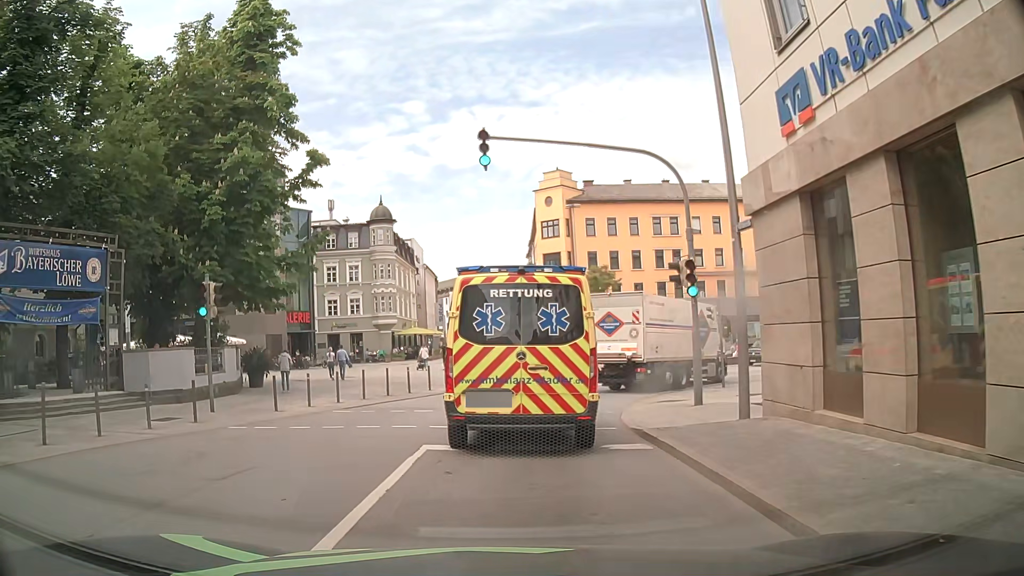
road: primary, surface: asphalt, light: Day
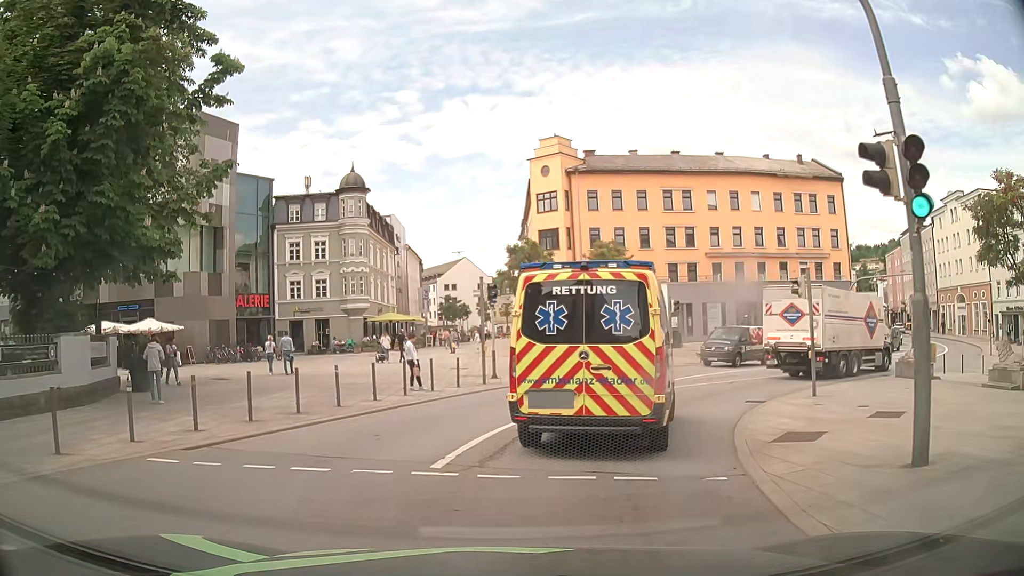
(-0.1, +8.9) m; 0°
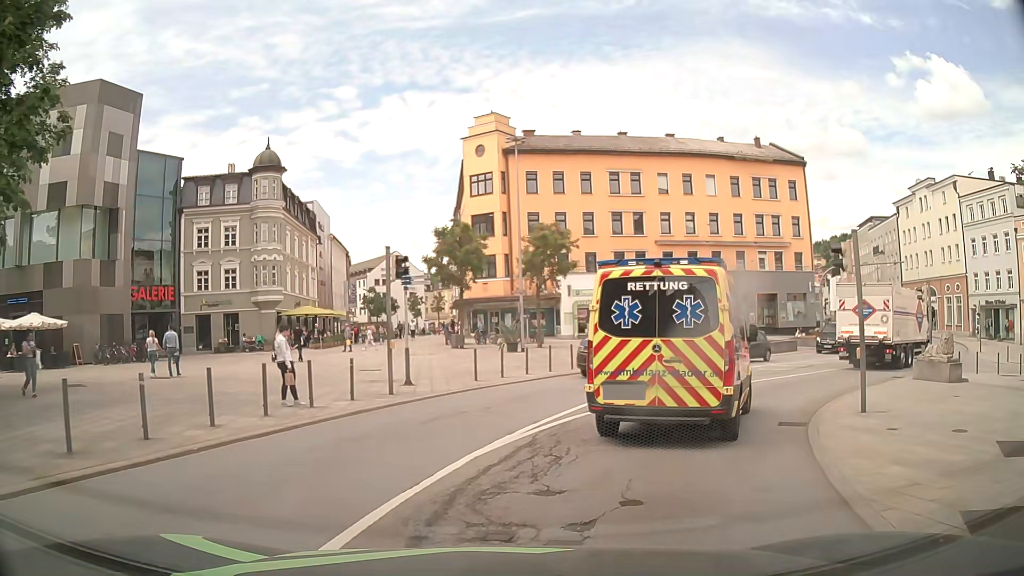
(+0.2, +5.9) m; +4°
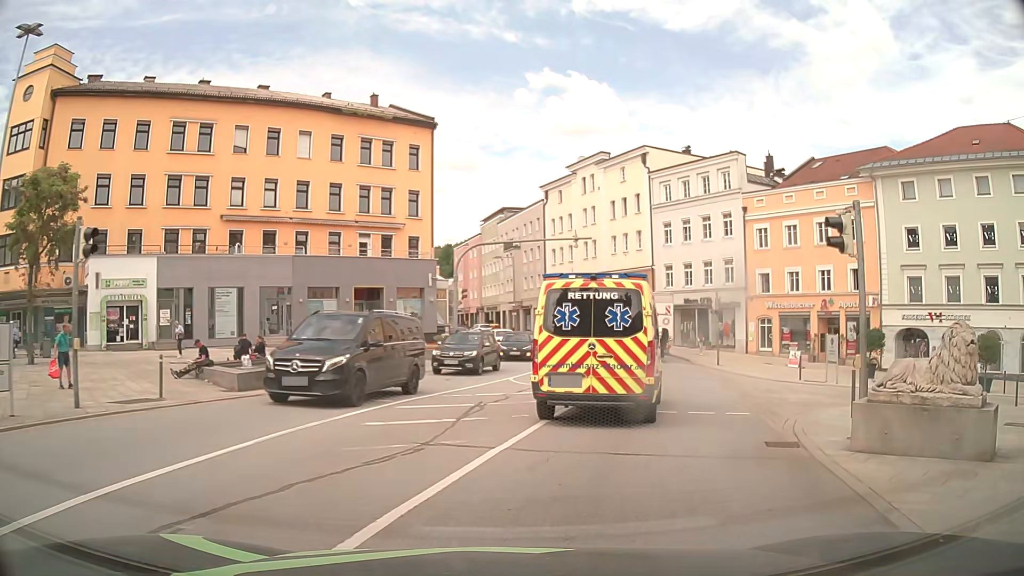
(+5.1, +15.5) m; +36°
